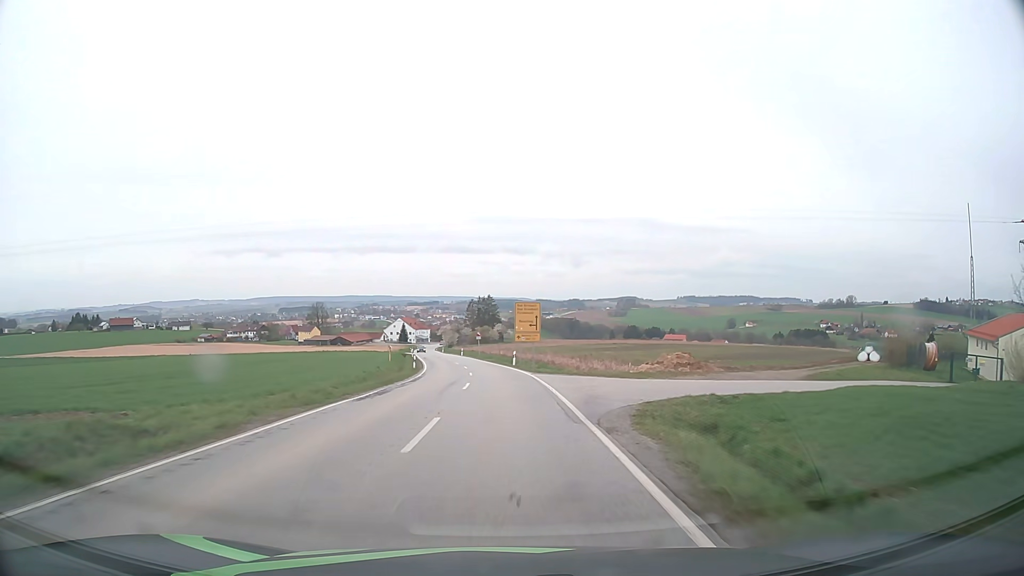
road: secondary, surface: asphalt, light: Day
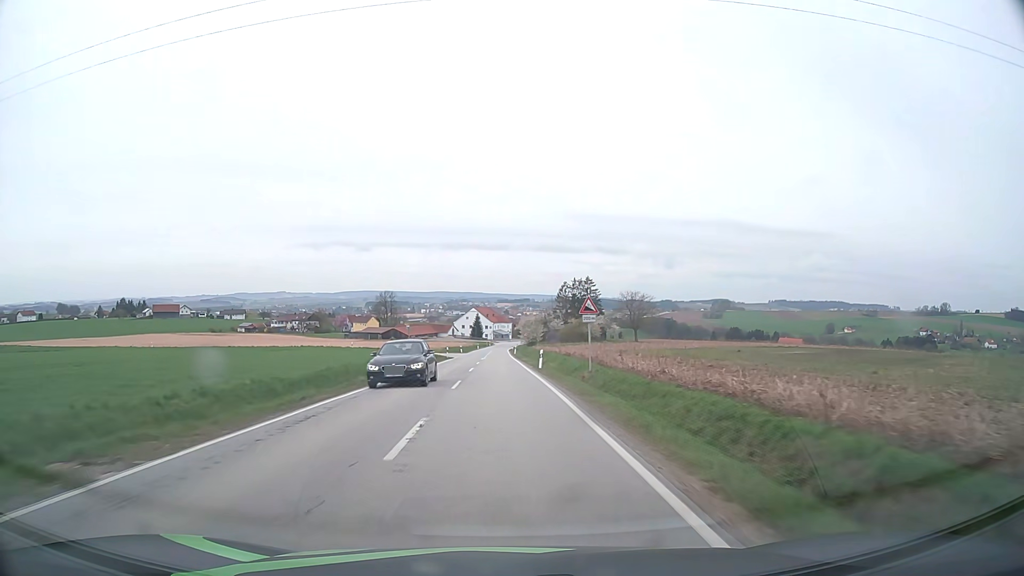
(-3.1, +60.5) m; -7°
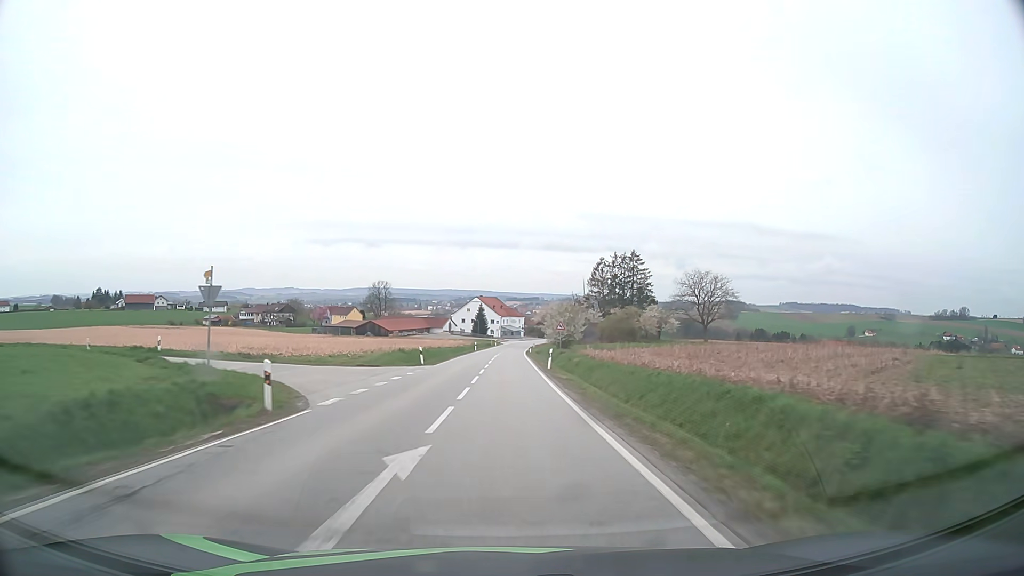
(-0.9, +50.8) m; -1°
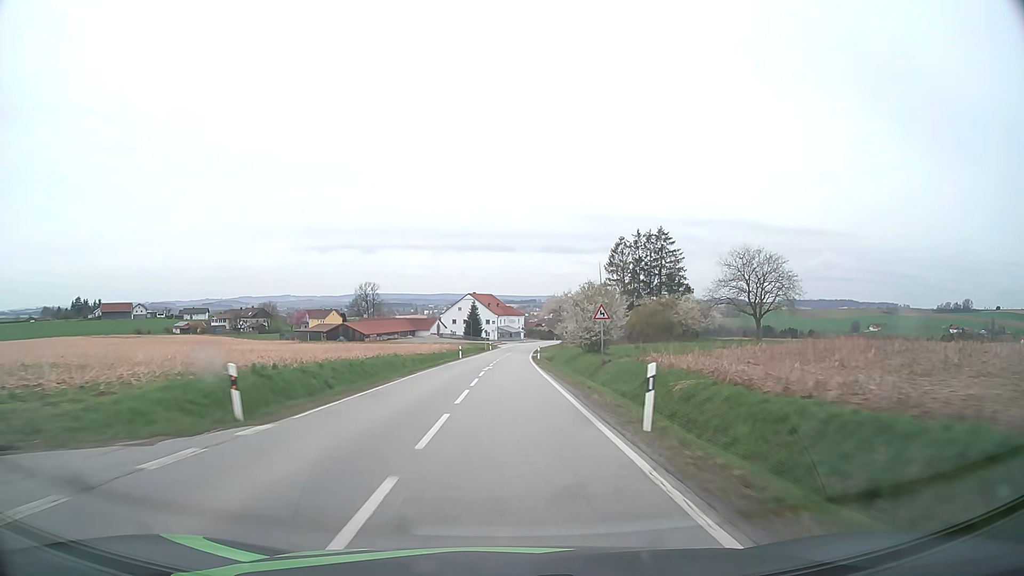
(0.0, +25.7) m; 0°
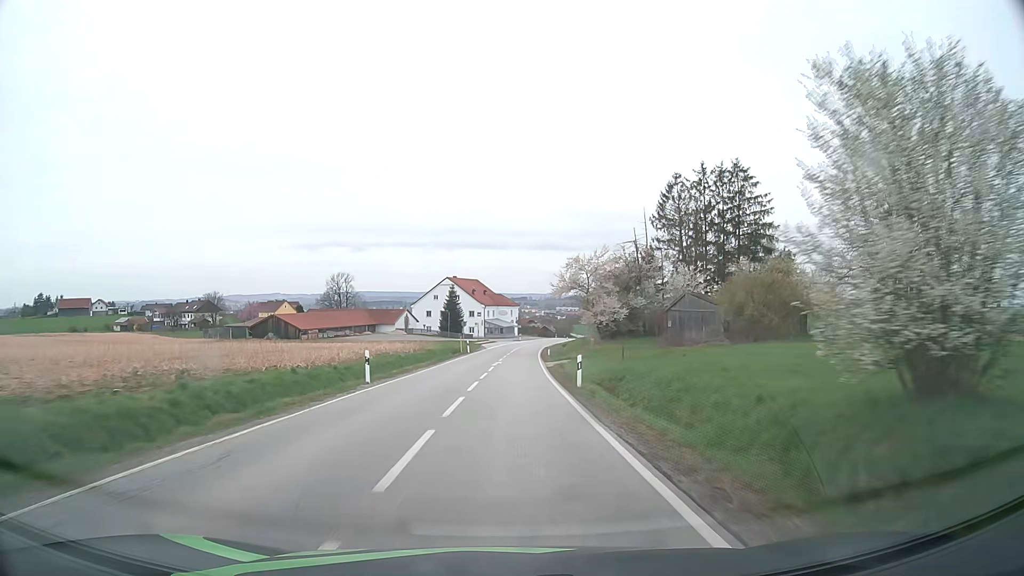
(+0.2, +38.2) m; +1°
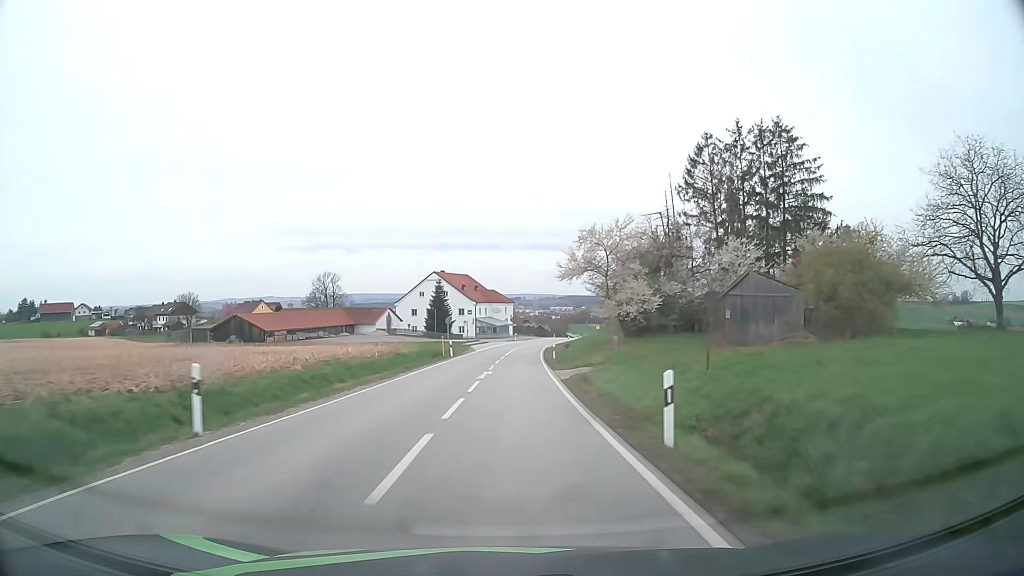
(+0.1, +12.6) m; 0°
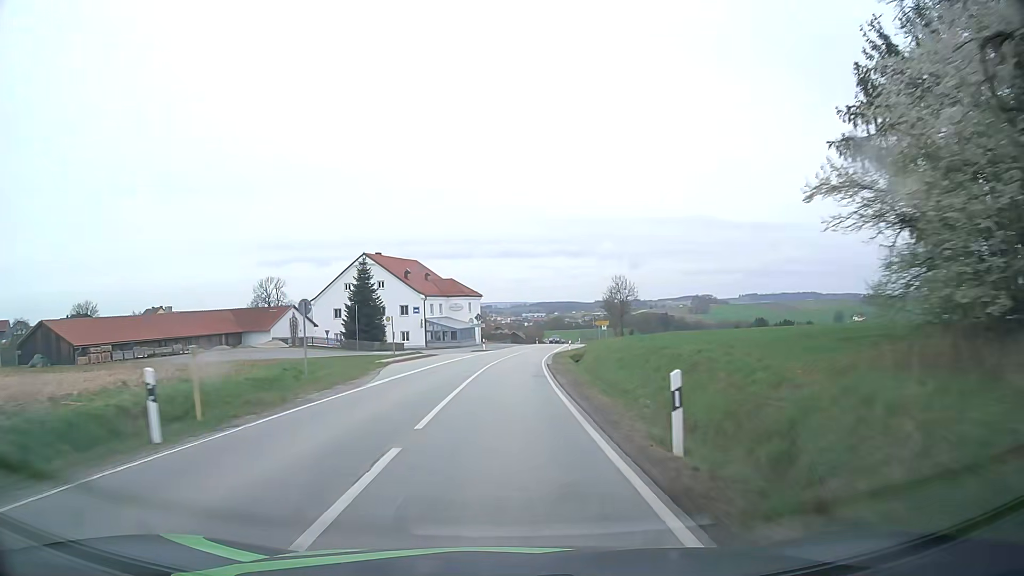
(+0.8, +37.7) m; +3°
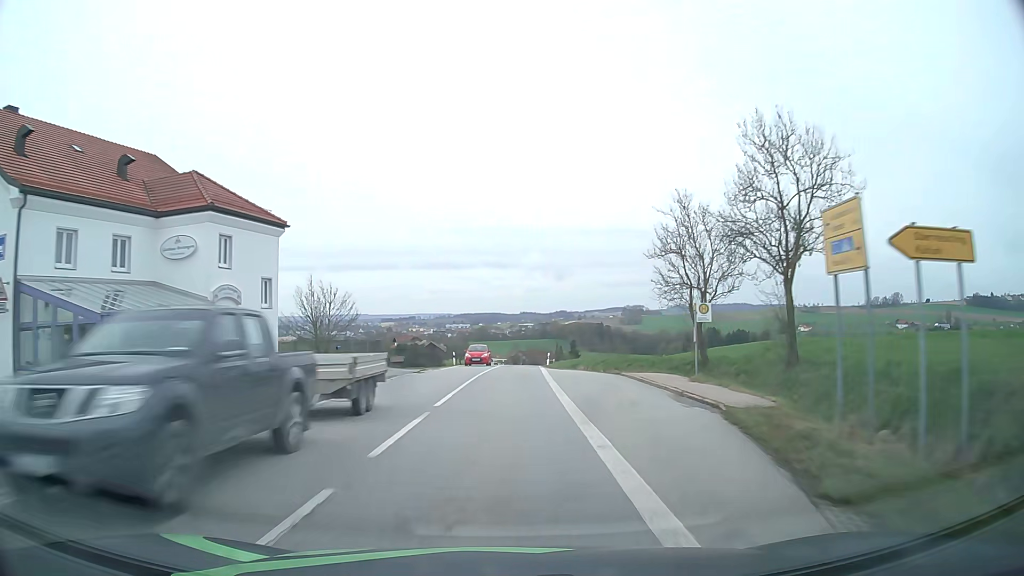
(+3.0, +61.6) m; +6°
(0, +10) (0, +20) (0, +30) (+1, +40) (+1, +50) (+2, +60) (+3, +70) (+3, +80) (+4, +90) (+5, +100) m
